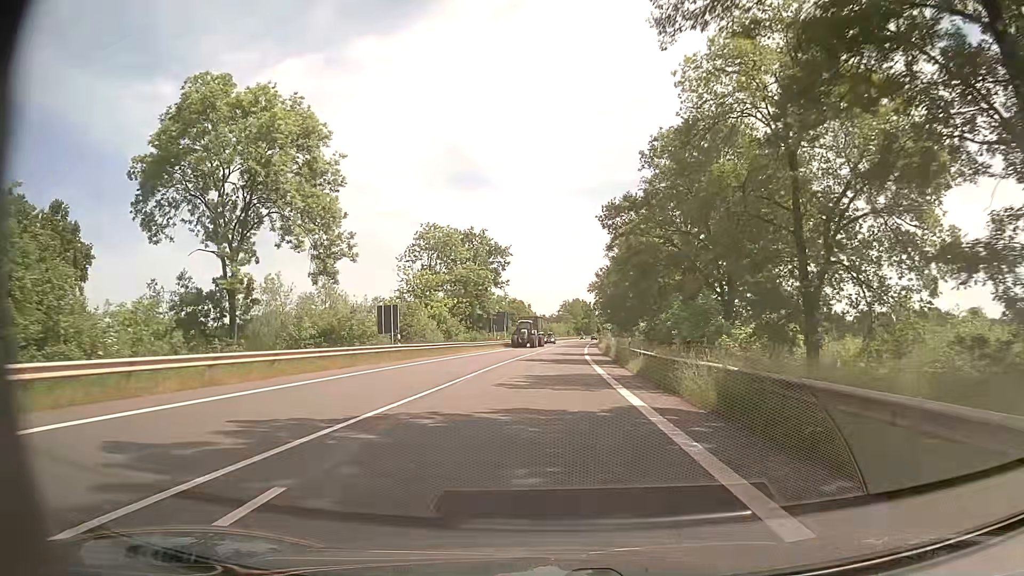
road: secondary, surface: asphalt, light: Day
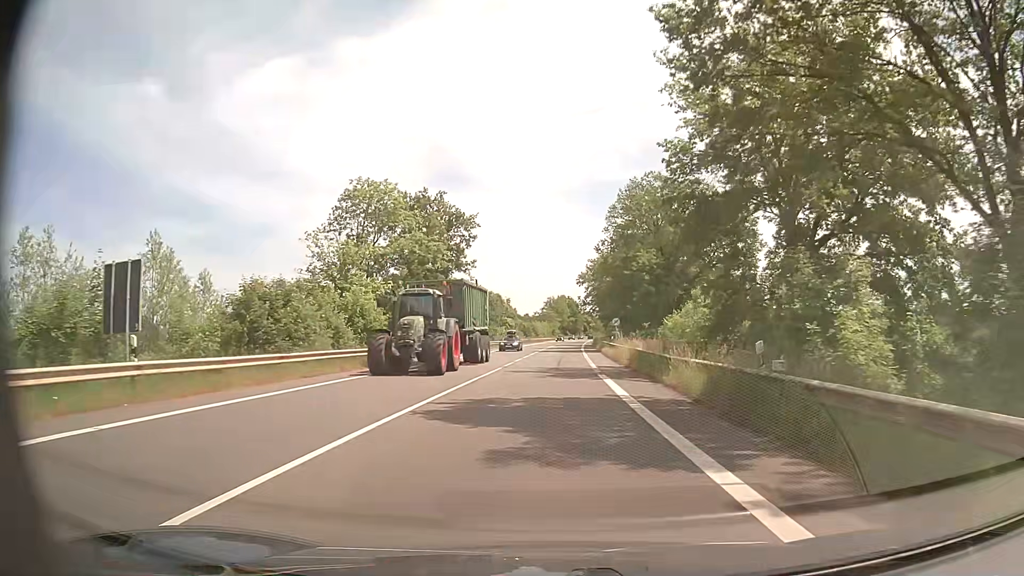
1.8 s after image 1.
(+0.2, +24.4) m; +1°
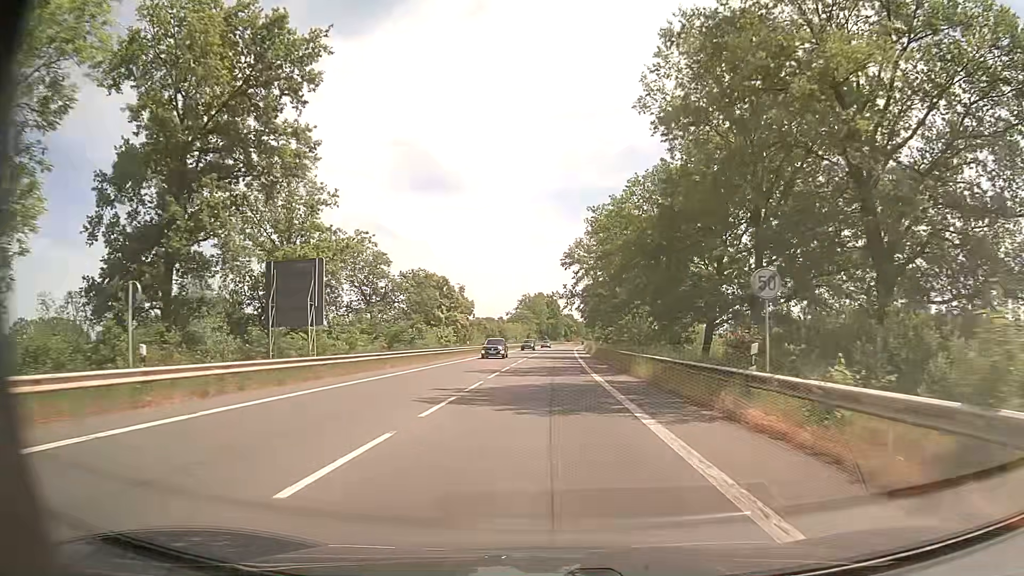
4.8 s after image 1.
(+1.2, +43.6) m; +2°
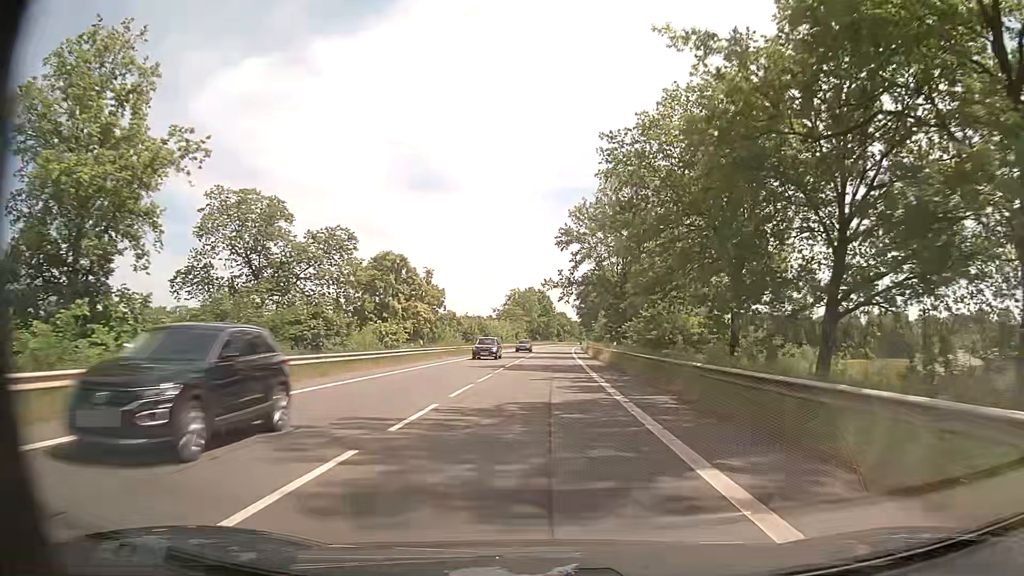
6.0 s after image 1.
(+0.1, +21.0) m; +1°
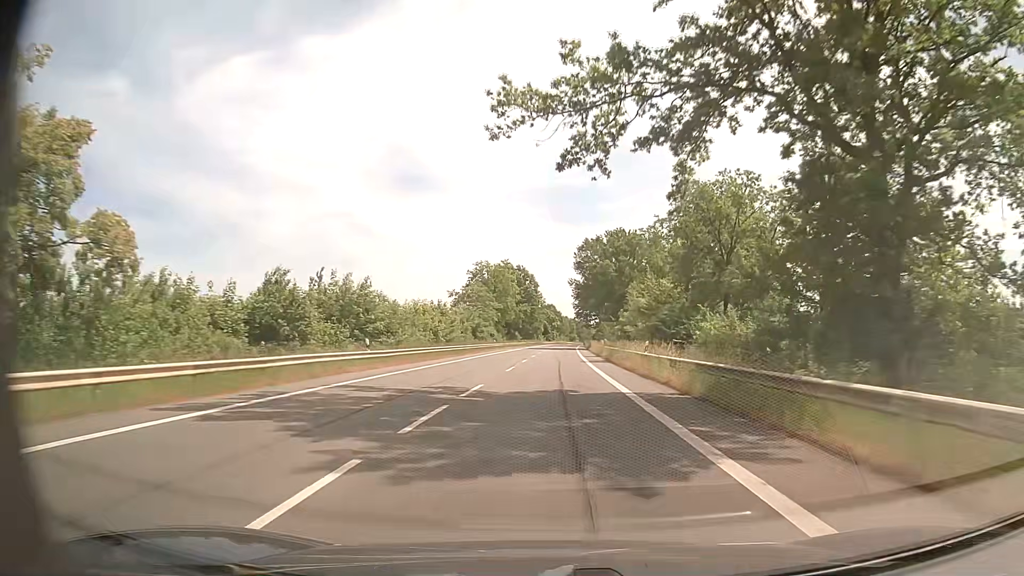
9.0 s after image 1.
(+0.2, +62.7) m; +1°
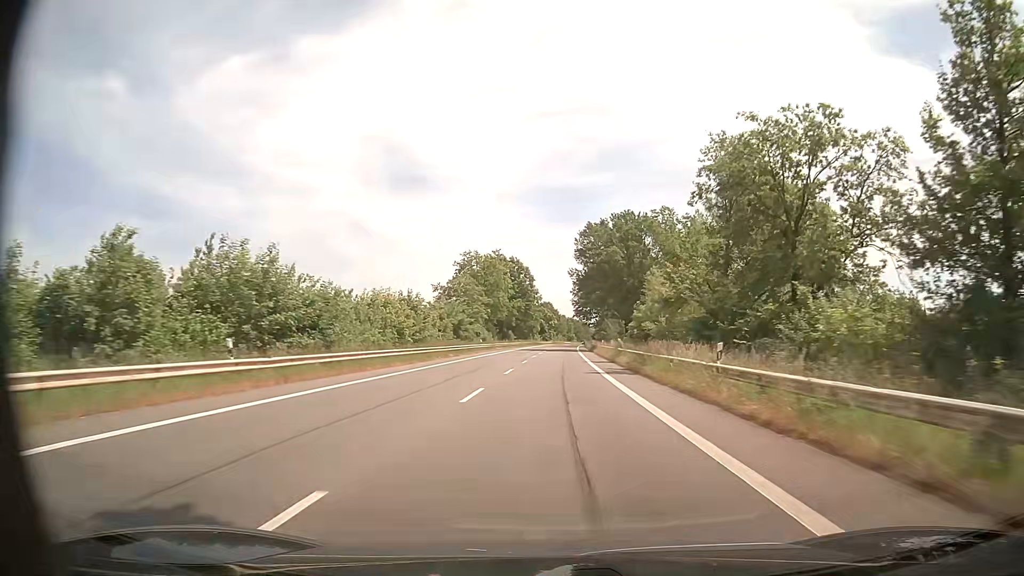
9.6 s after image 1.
(0.0, +14.0) m; 0°
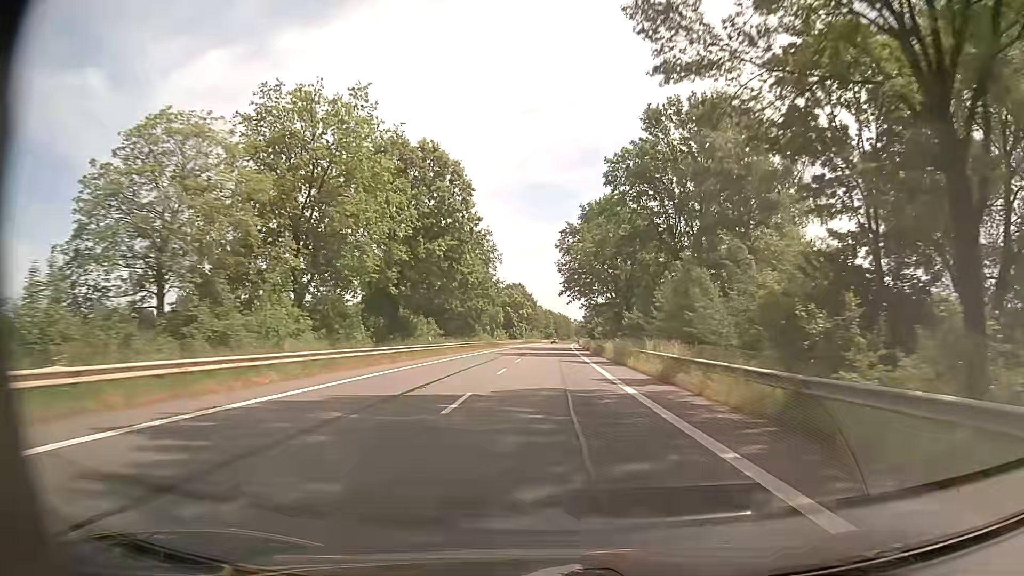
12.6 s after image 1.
(+1.1, +75.7) m; +2°
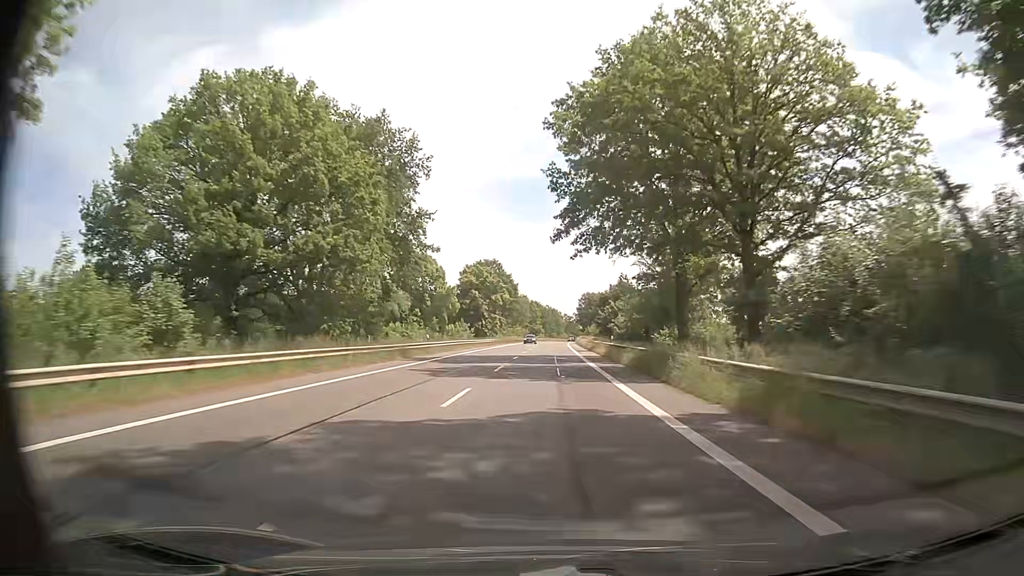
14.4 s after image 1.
(+0.7, +47.5) m; +1°
(0, +10) (0, +20) (0, +30) (0, +40) (0, +50) (0, +60) (+1, +70) (+1, +80) (+1, +90) (+1, +100) m
